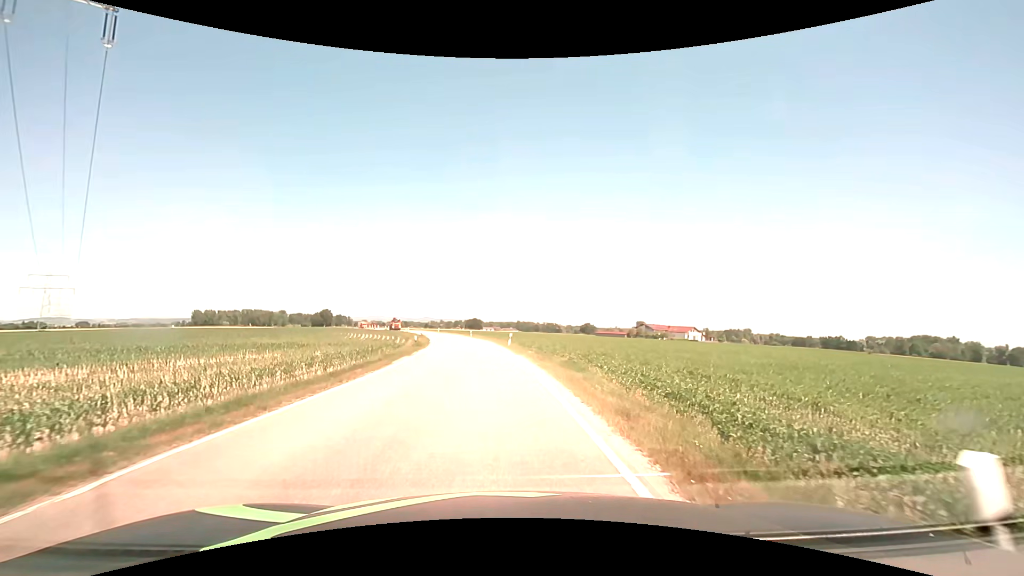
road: secondary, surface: asphalt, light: Day
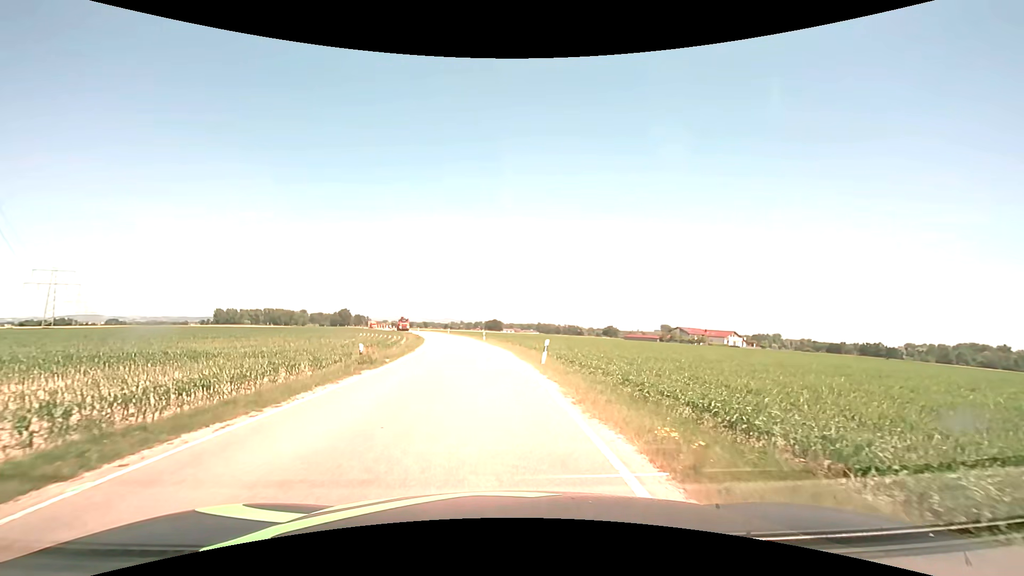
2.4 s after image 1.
(-0.4, +18.0) m; -3°
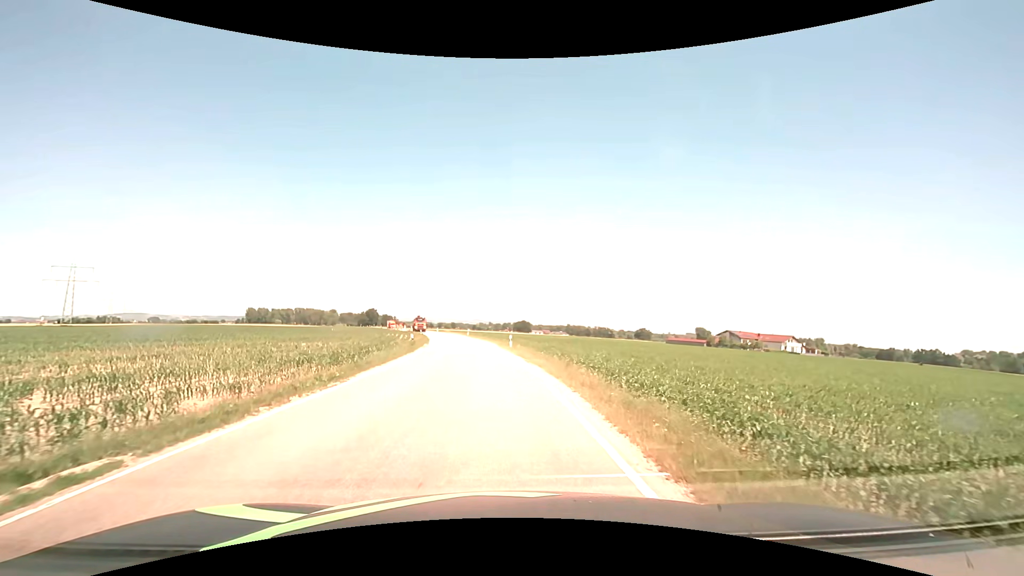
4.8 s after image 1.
(-0.4, +17.9) m; -3°
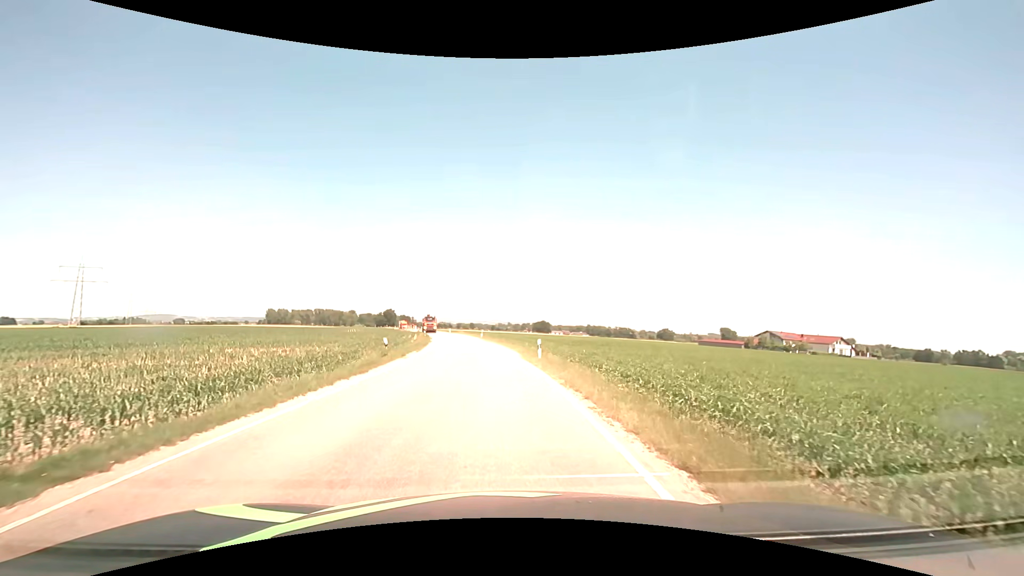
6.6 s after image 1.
(-0.3, +13.4) m; -2°
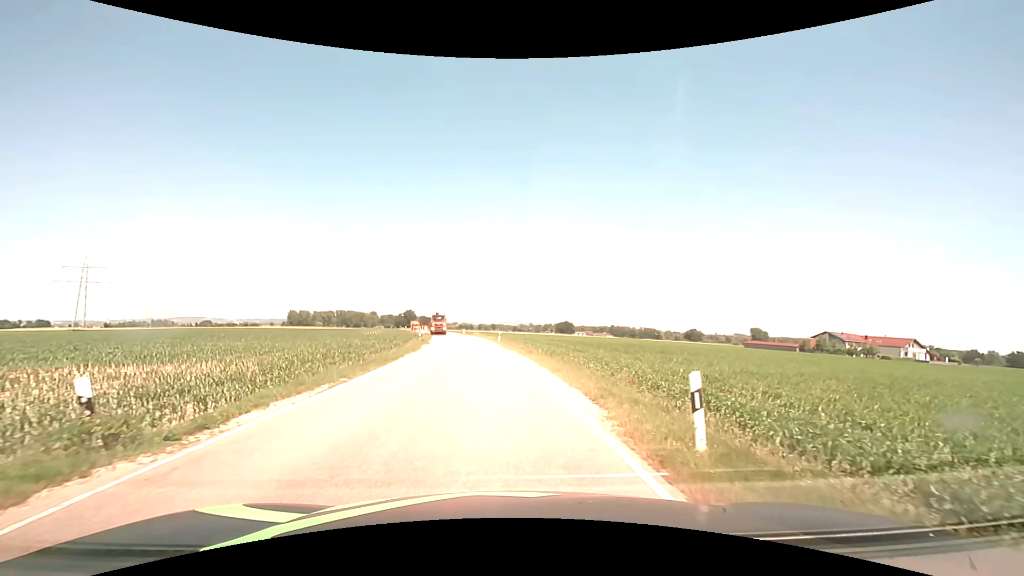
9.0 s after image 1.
(-0.4, +17.8) m; -2°
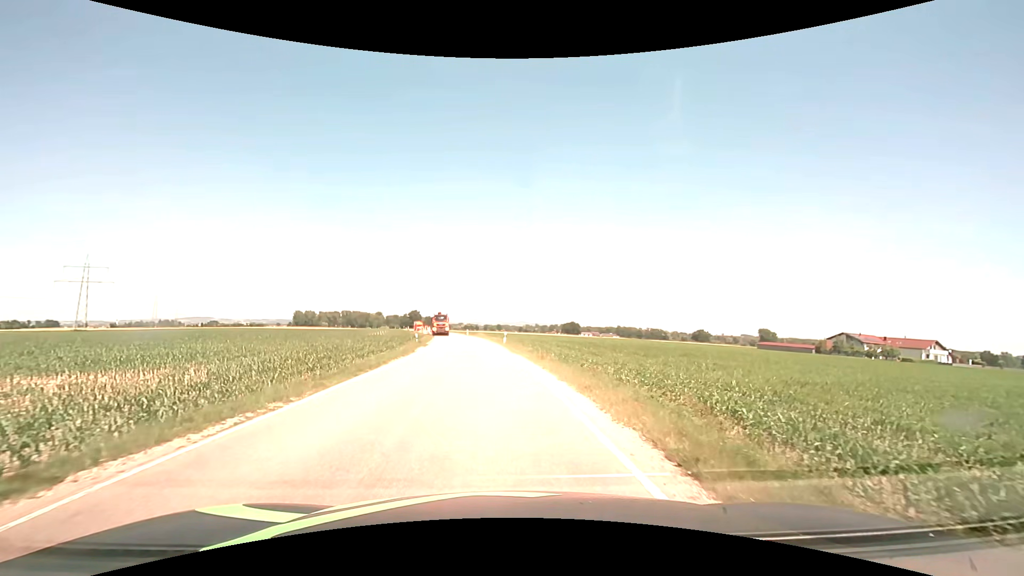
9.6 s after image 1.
(0.0, +4.4) m; -1°
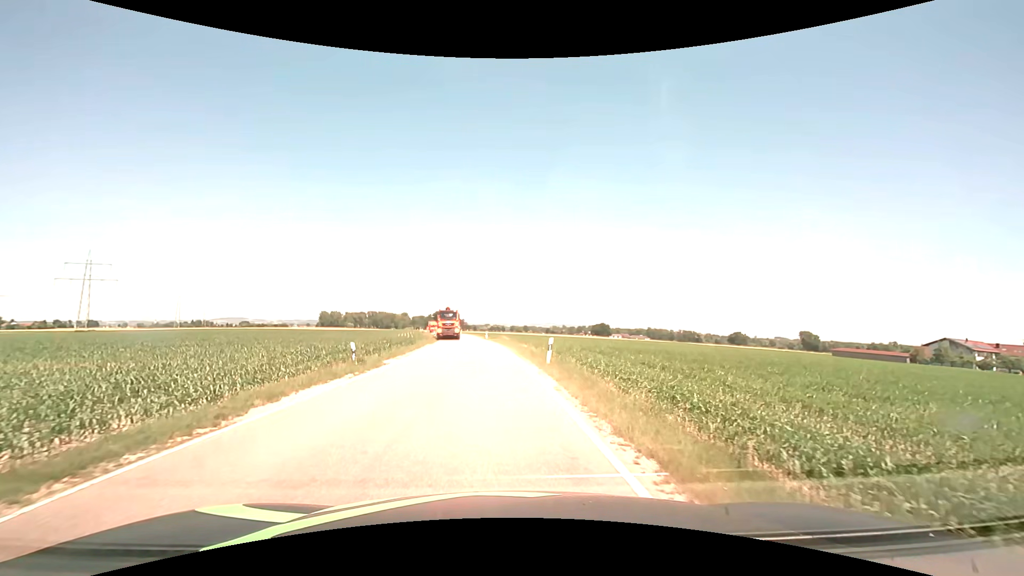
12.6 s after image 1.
(-0.7, +22.2) m; -3°
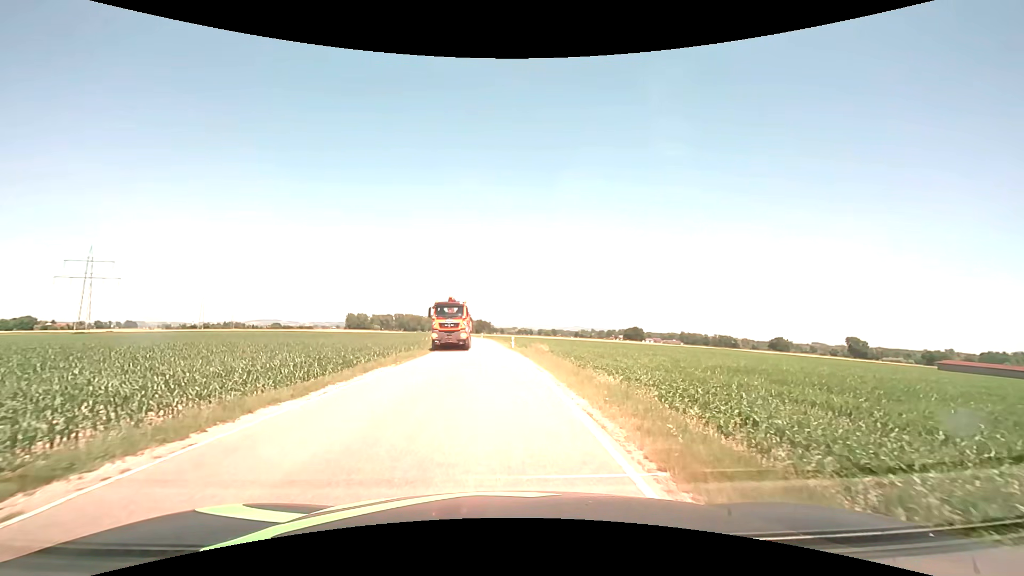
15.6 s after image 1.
(-0.7, +22.3) m; -3°
(0, +10) (0, +20) (-1, +30) (-1, +40) (-2, +50) (-3, +60) (-4, +70) (-5, +80) (-6, +90) (-8, +100) m
